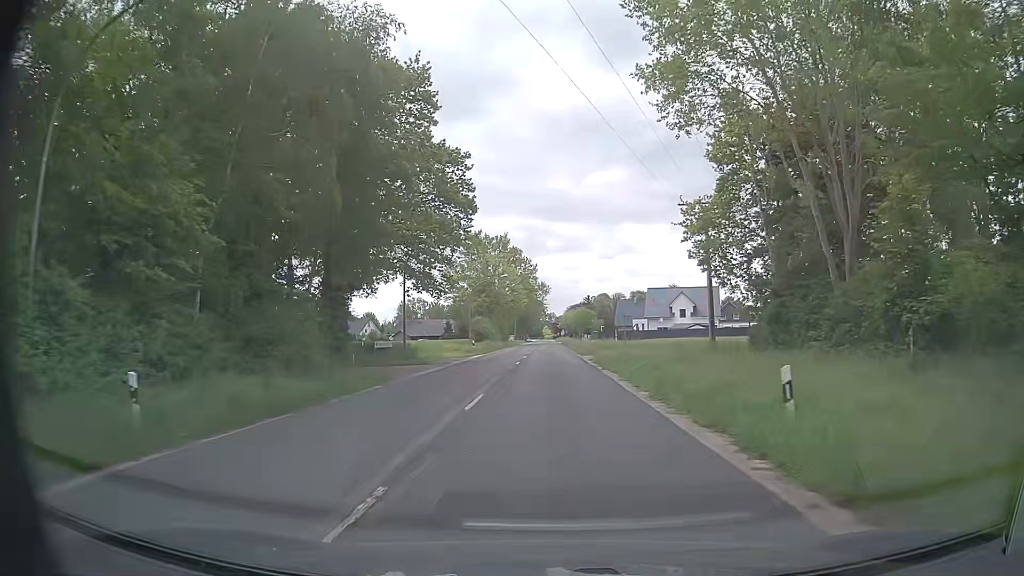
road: secondary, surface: asphalt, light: Day
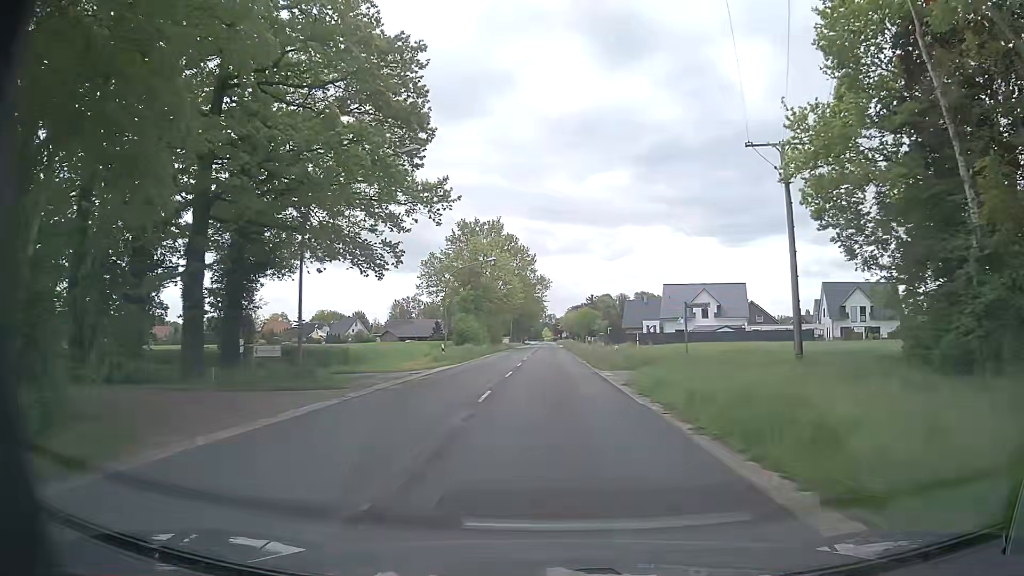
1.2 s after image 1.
(0.0, +16.1) m; +1°
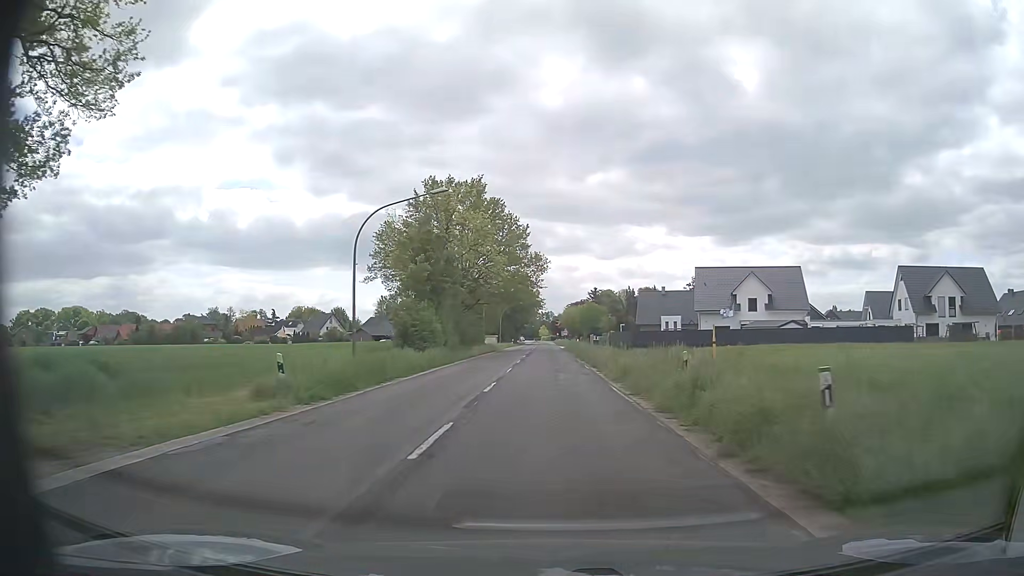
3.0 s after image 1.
(-0.2, +24.2) m; -1°
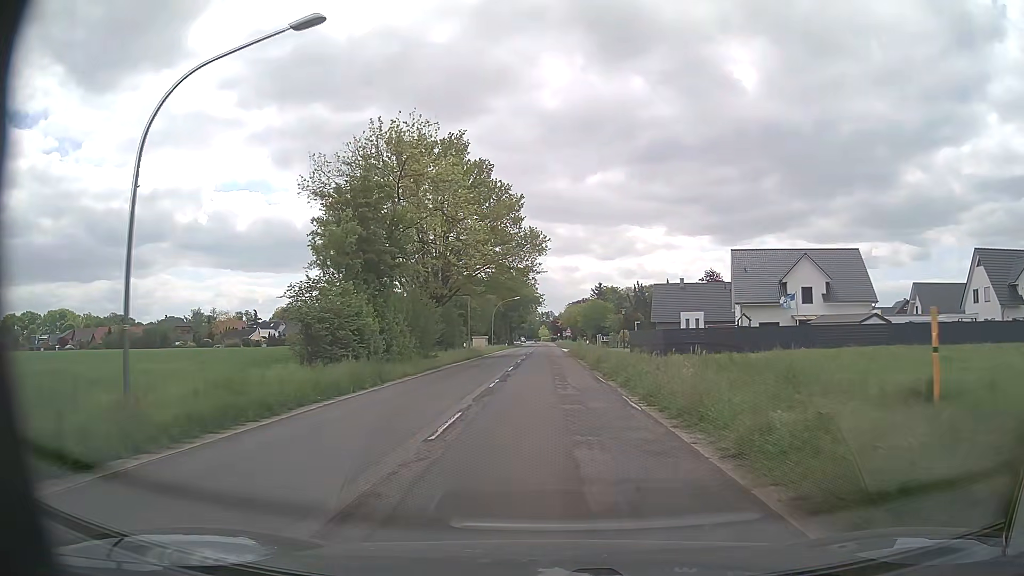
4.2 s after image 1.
(0.0, +16.2) m; 0°
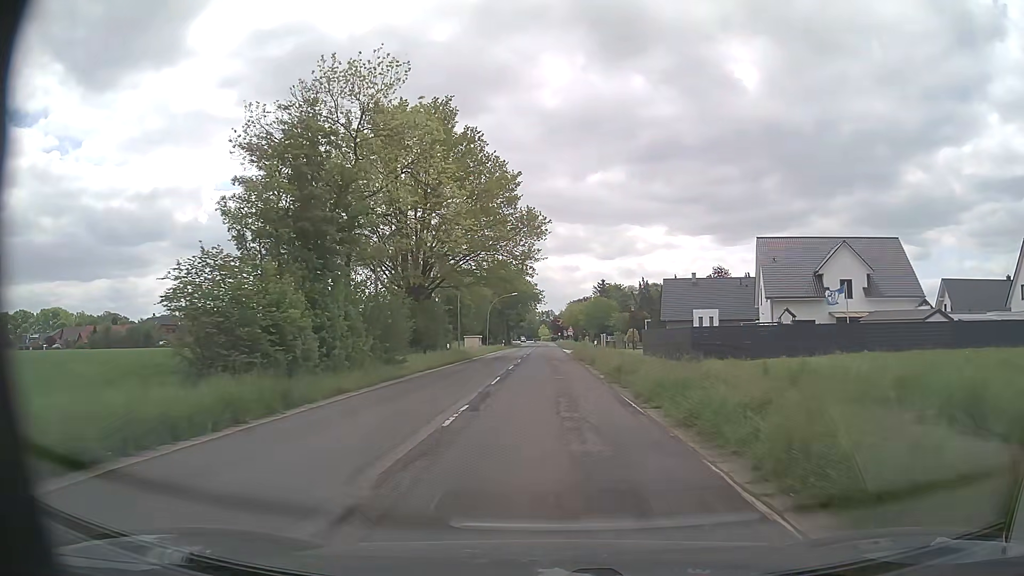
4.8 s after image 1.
(0.0, +8.1) m; 0°
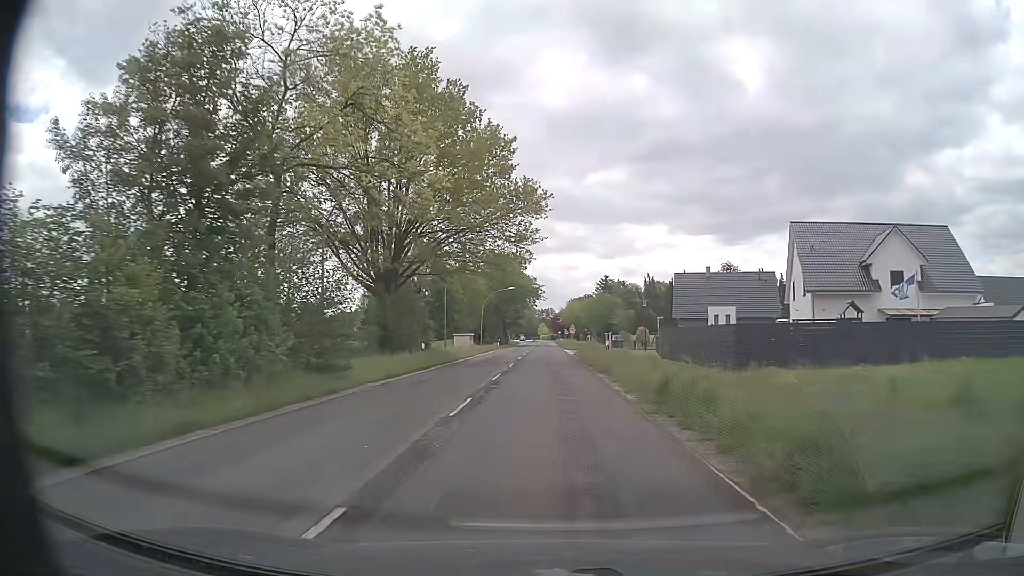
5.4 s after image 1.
(0.0, +8.1) m; 0°
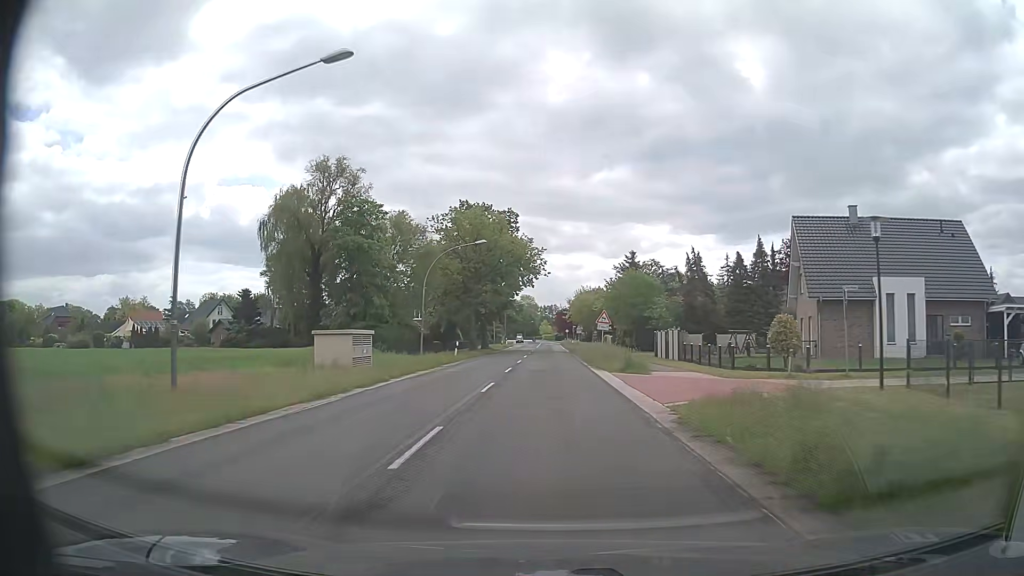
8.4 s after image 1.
(-0.1, +40.5) m; 0°
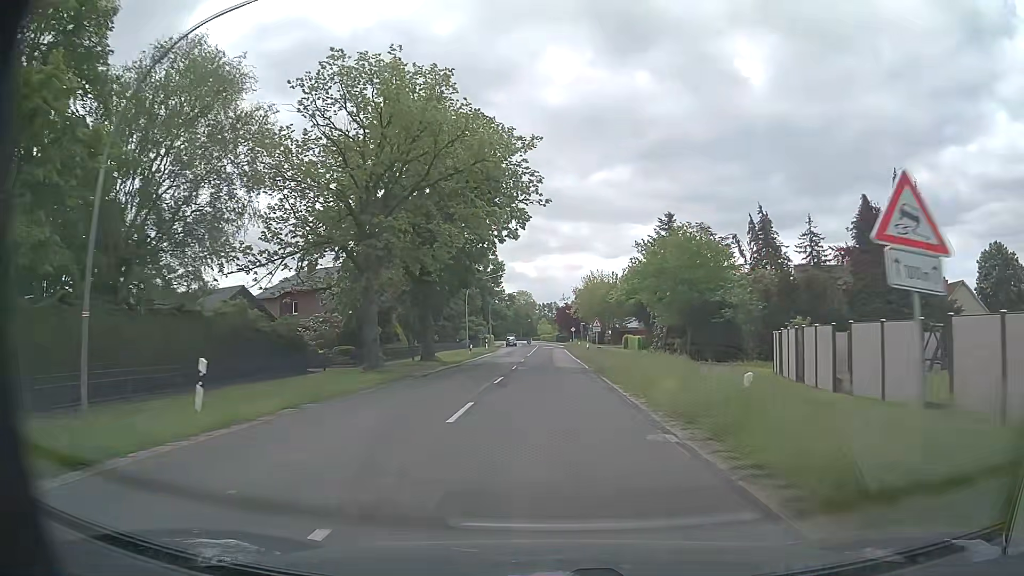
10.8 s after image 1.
(0.0, +32.5) m; 0°
(0, +10) (0, +20) (0, +30) (0, +40) (0, +50) (0, +60) (0, +70) (0, +80) (0, +90) (0, +100) m
